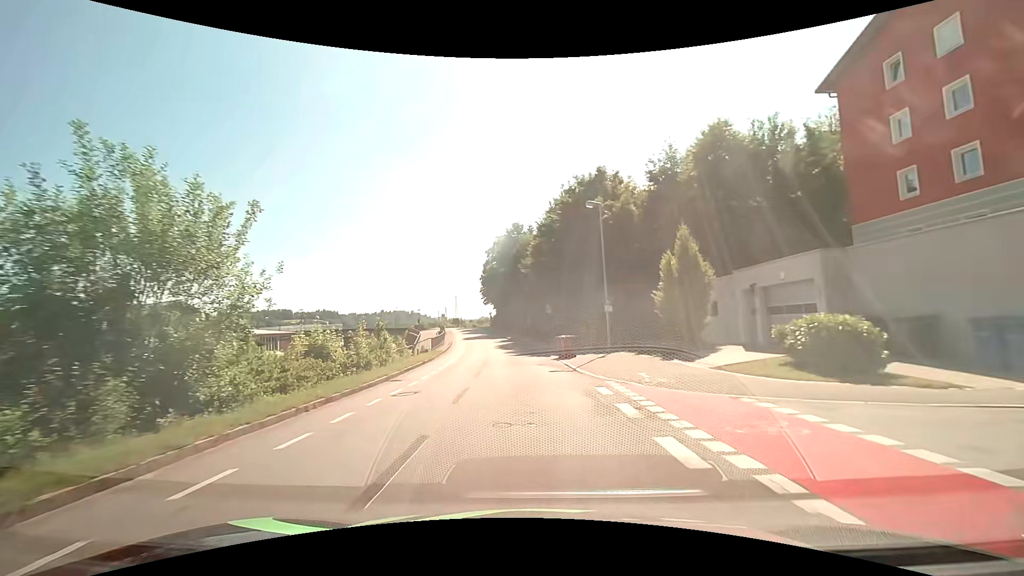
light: Day
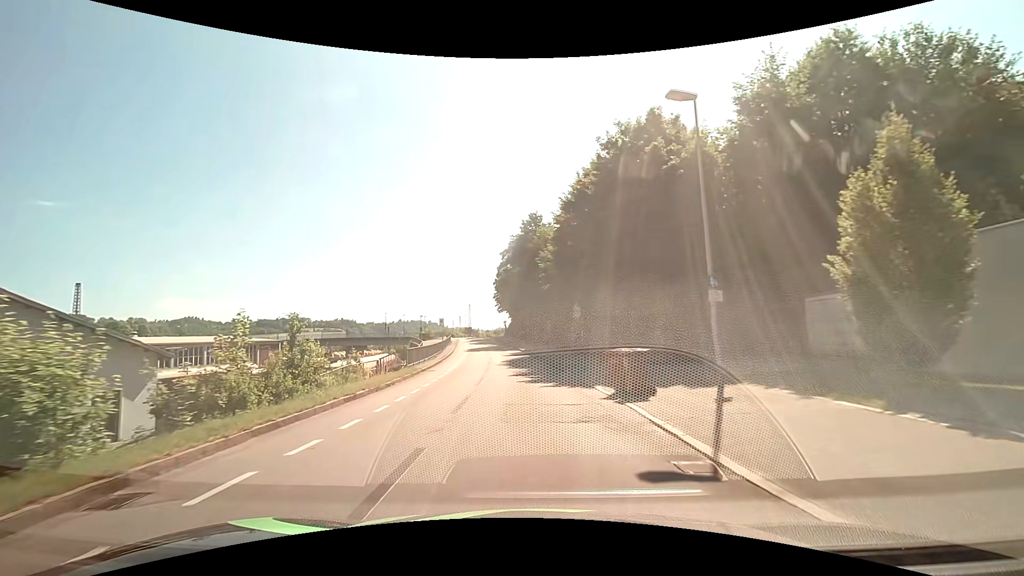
(-0.4, +12.5) m; -2°
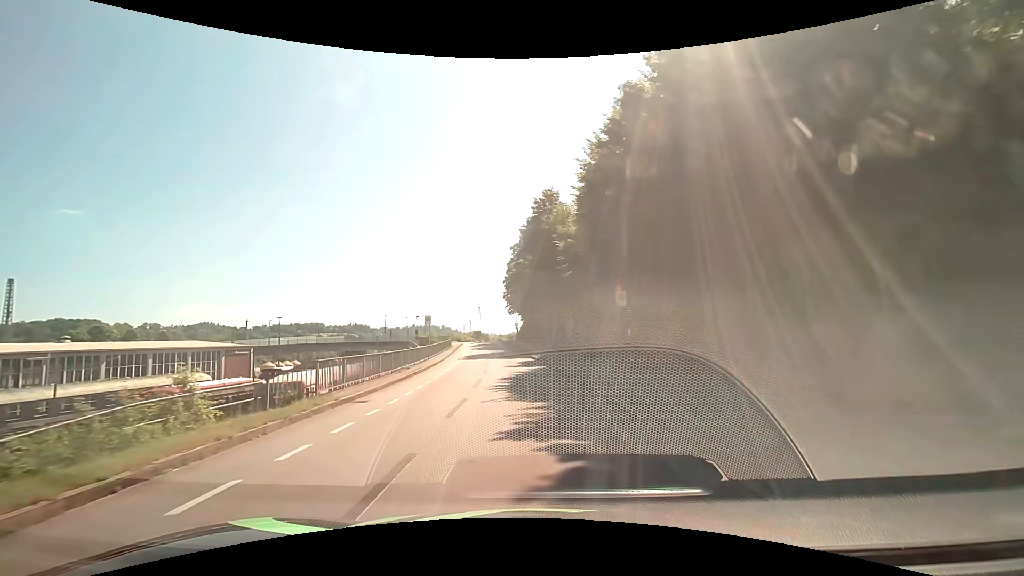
(-0.2, +12.3) m; -2°
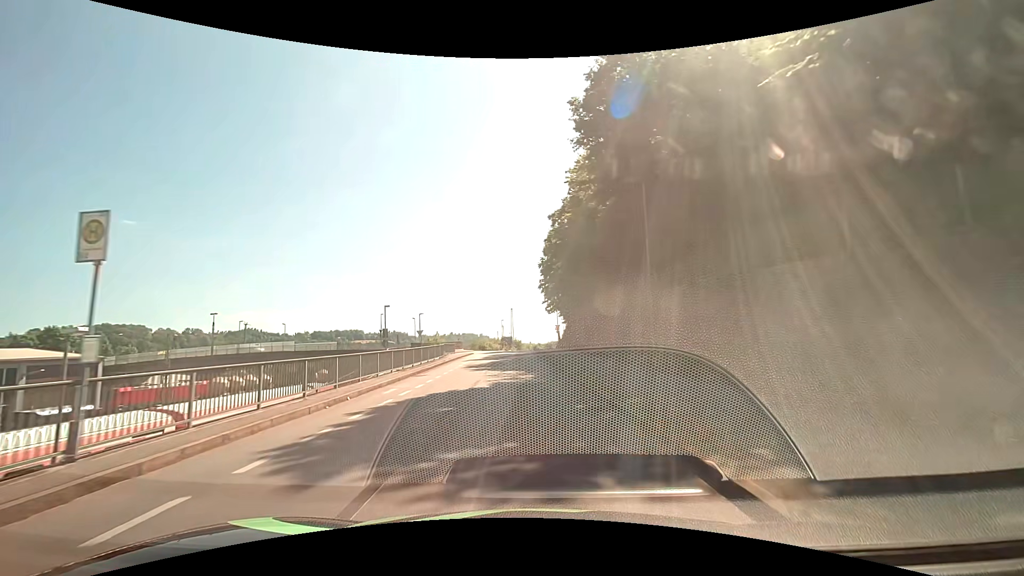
(-1.2, +31.2) m; -4°
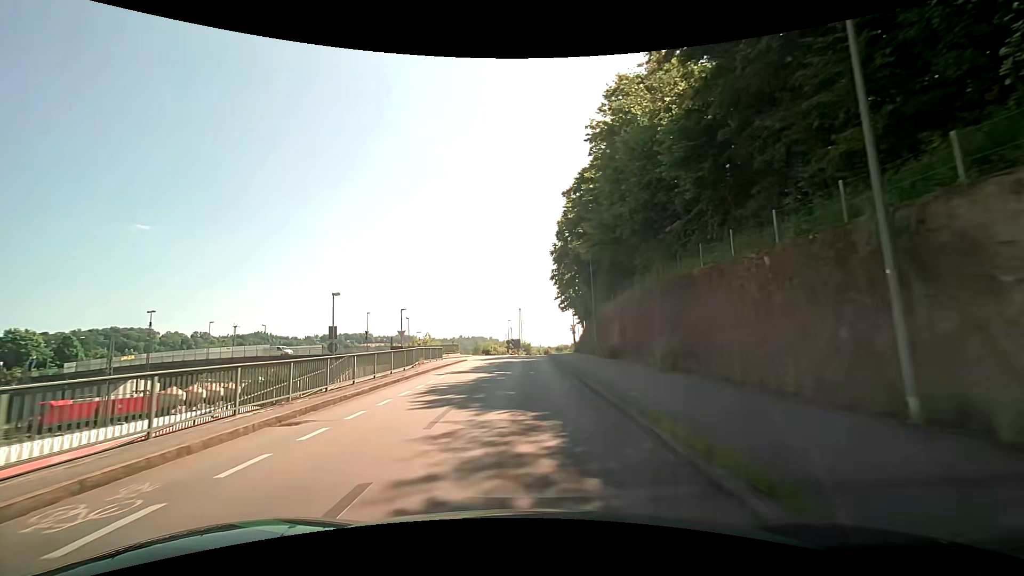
(-0.1, +12.5) m; -1°
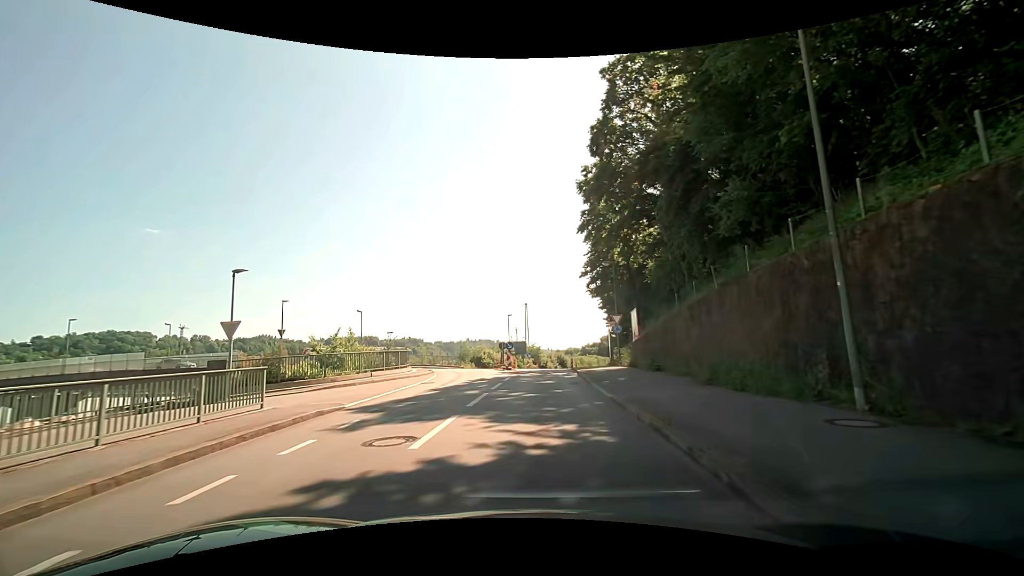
(-0.6, +27.5) m; -1°
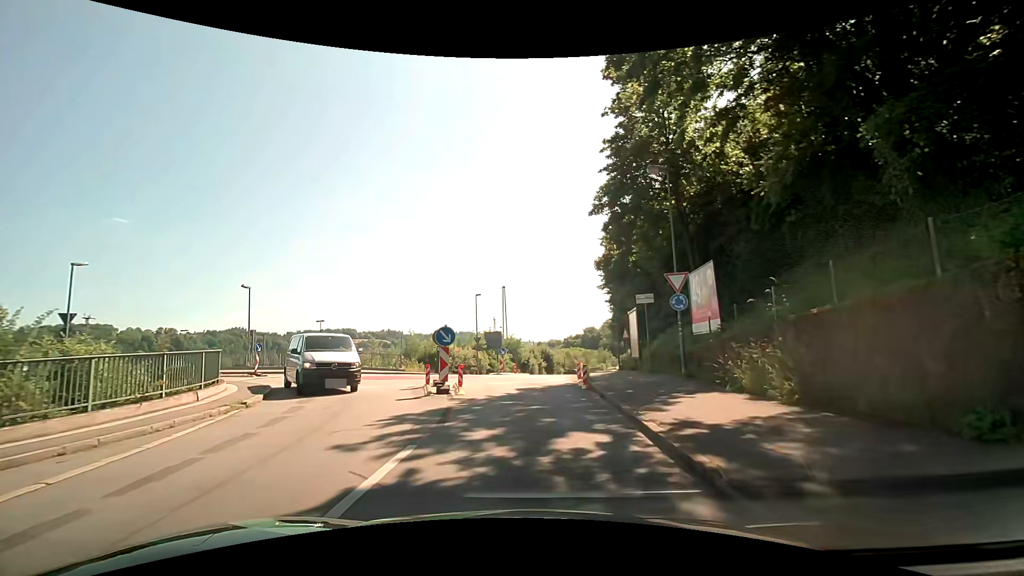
(+0.1, +19.1) m; 0°
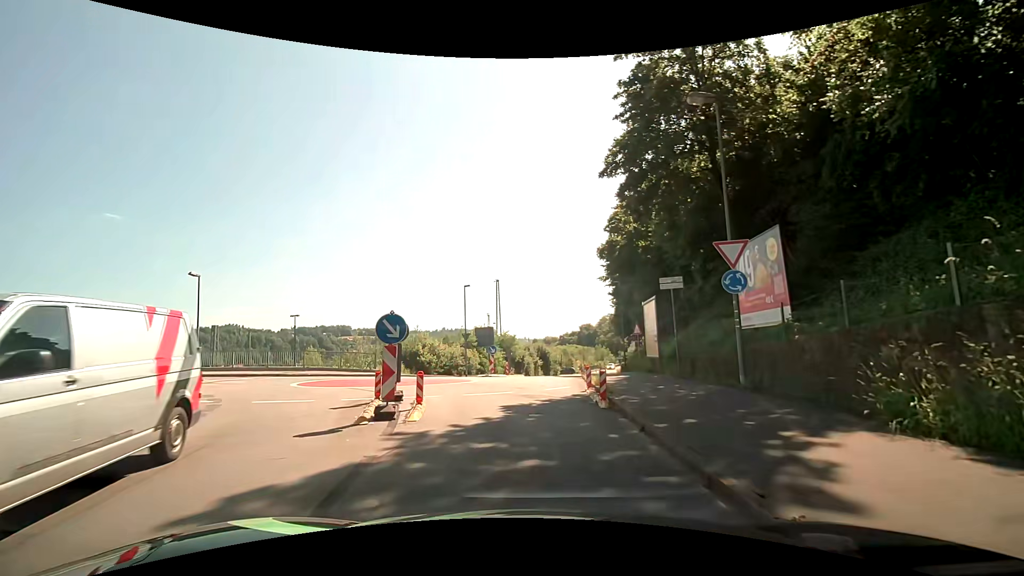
(+0.2, +5.1) m; +2°
